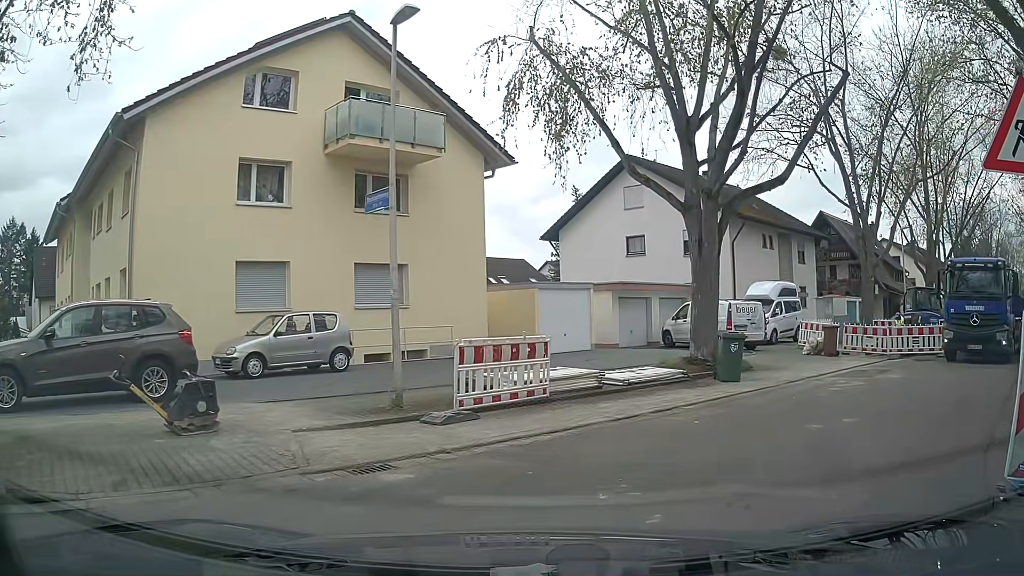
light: Day
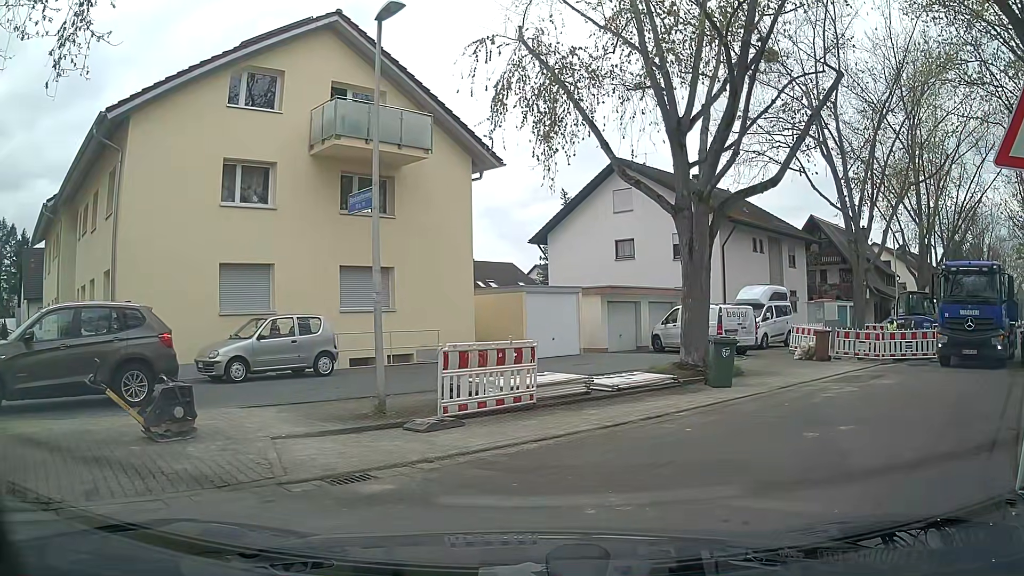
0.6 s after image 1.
(0.0, +0.3) m; 0°
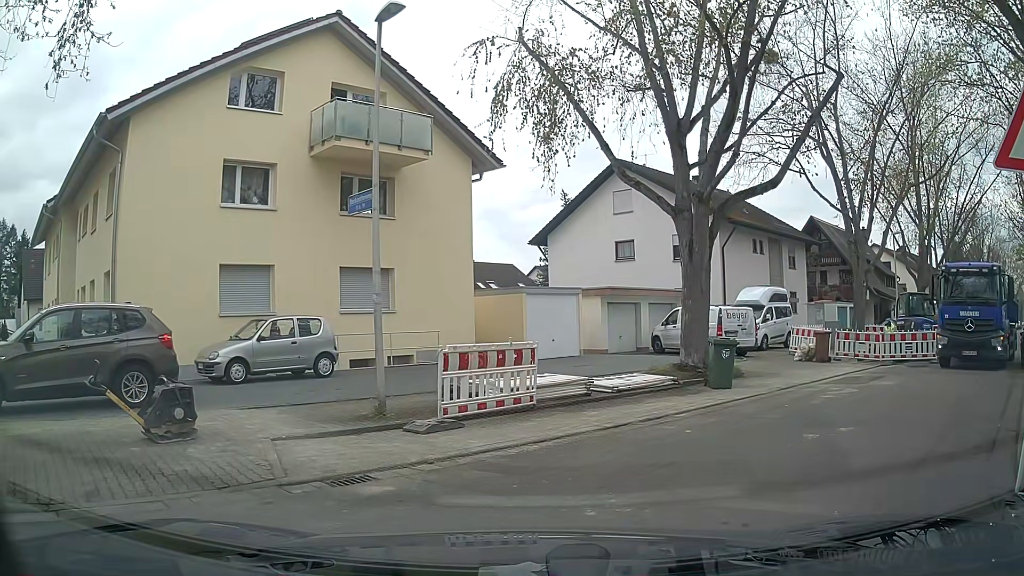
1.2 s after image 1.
(0.0, +0.1) m; 0°
